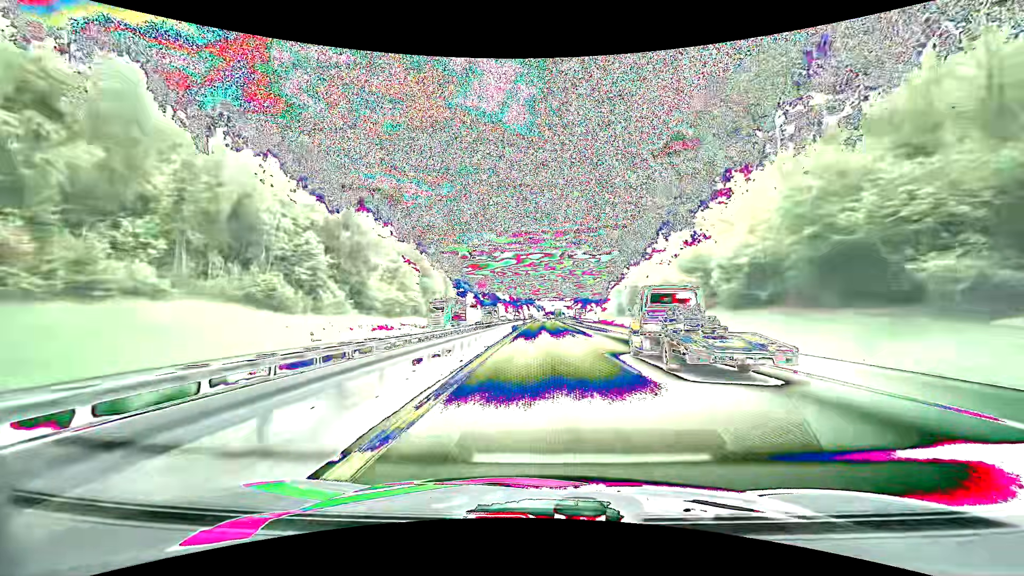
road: motorway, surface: asphalt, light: Day
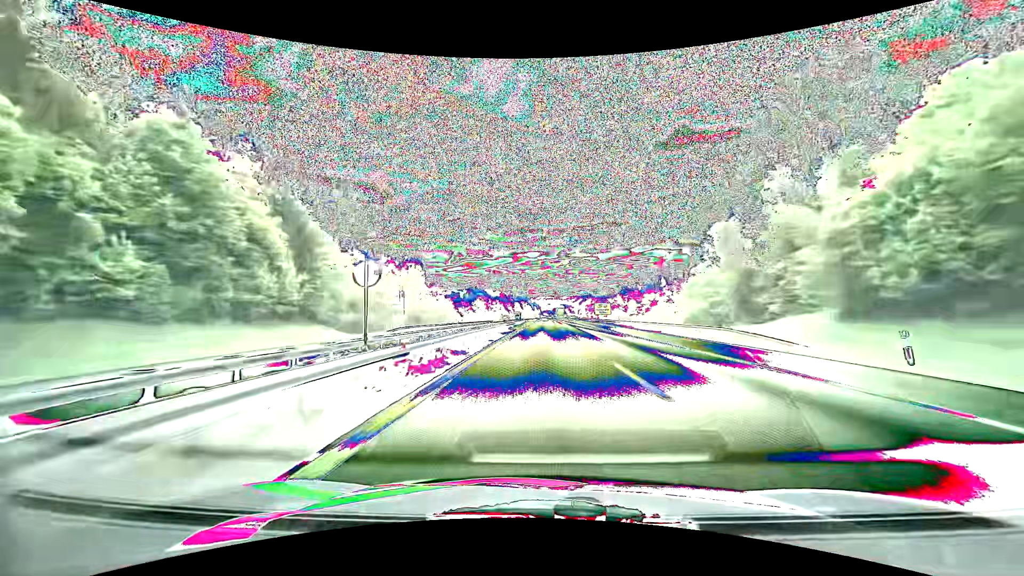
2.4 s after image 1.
(+0.5, +75.2) m; +1°
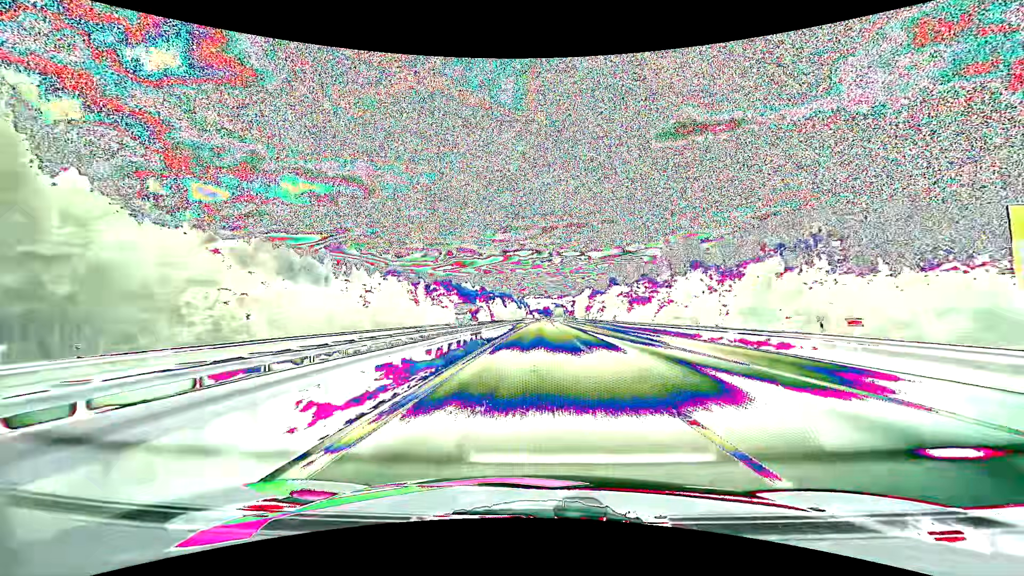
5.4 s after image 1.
(+1.0, +97.3) m; +1°
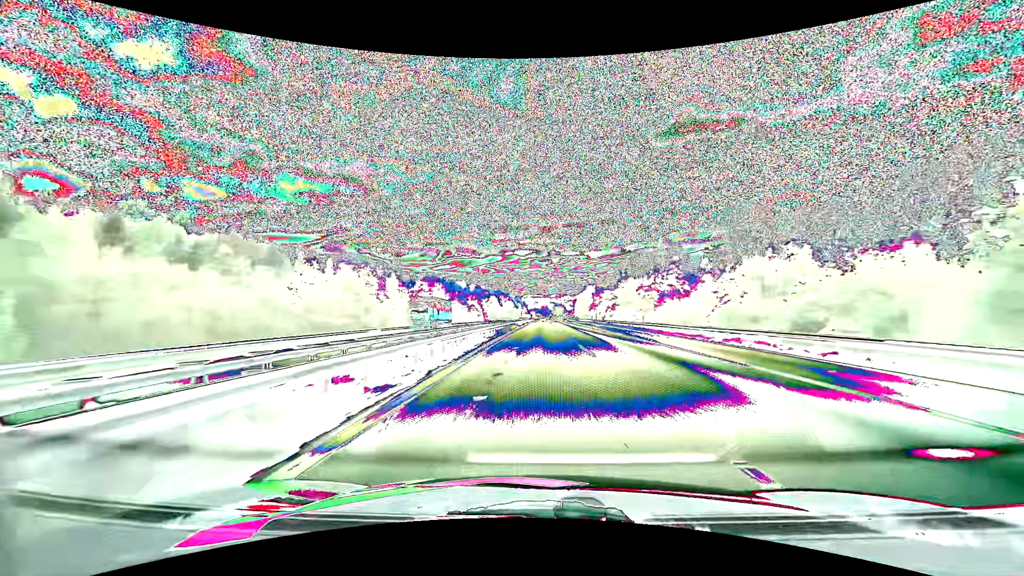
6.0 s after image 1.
(+0.1, +20.0) m; 0°
(0, +10) (0, +20) (0, +30) (0, +40) (0, +50) (0, +60) (0, +70) (0, +80) (+1, +90) (+1, +100) m
